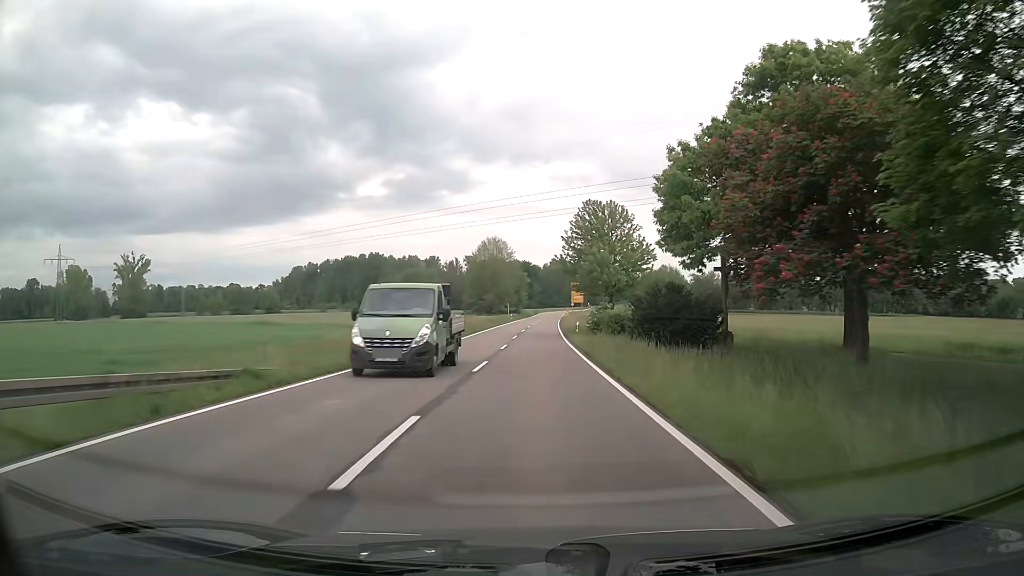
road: secondary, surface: asphalt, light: Day
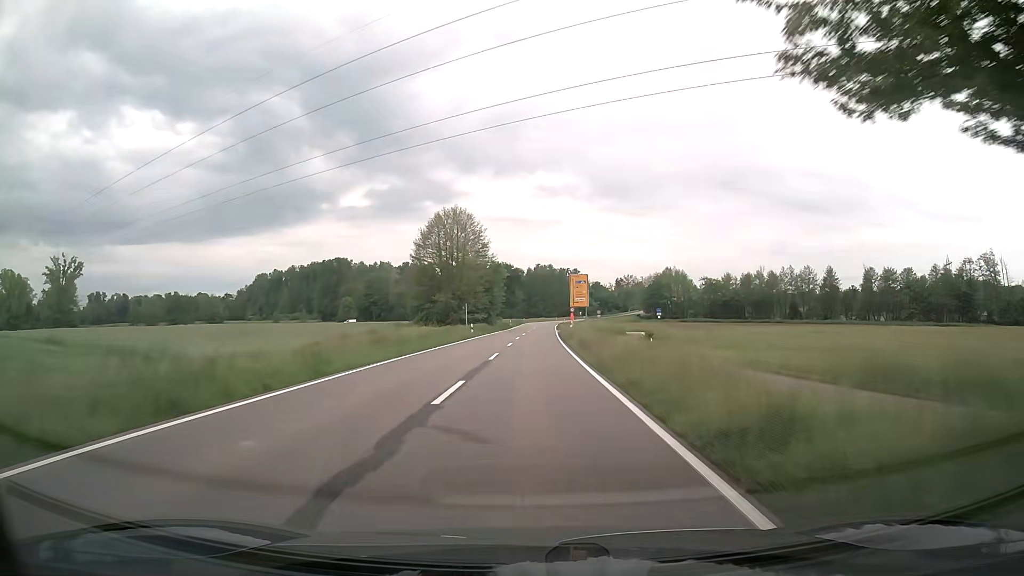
(+0.7, +43.2) m; +2°
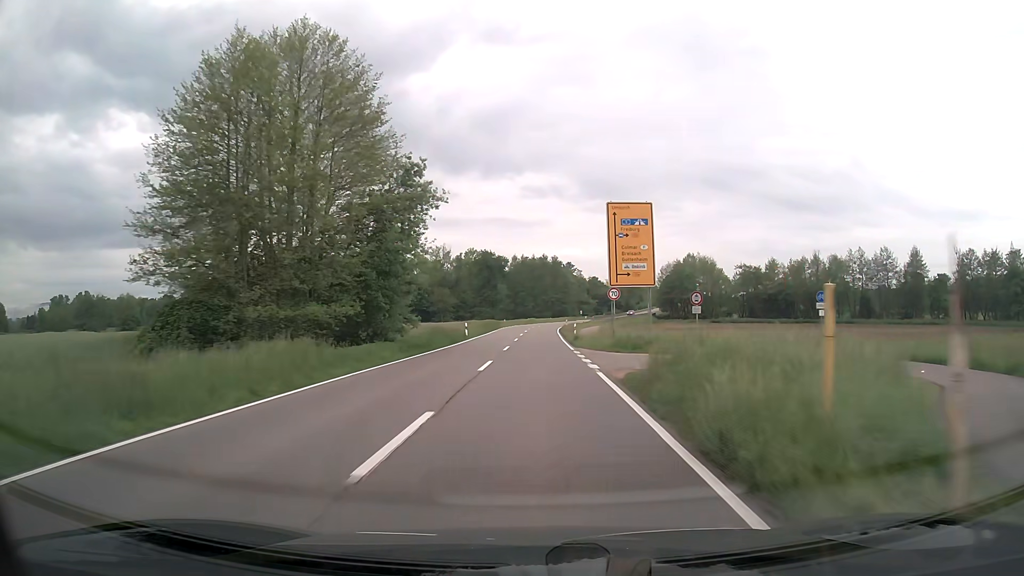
(+0.7, +53.5) m; +1°
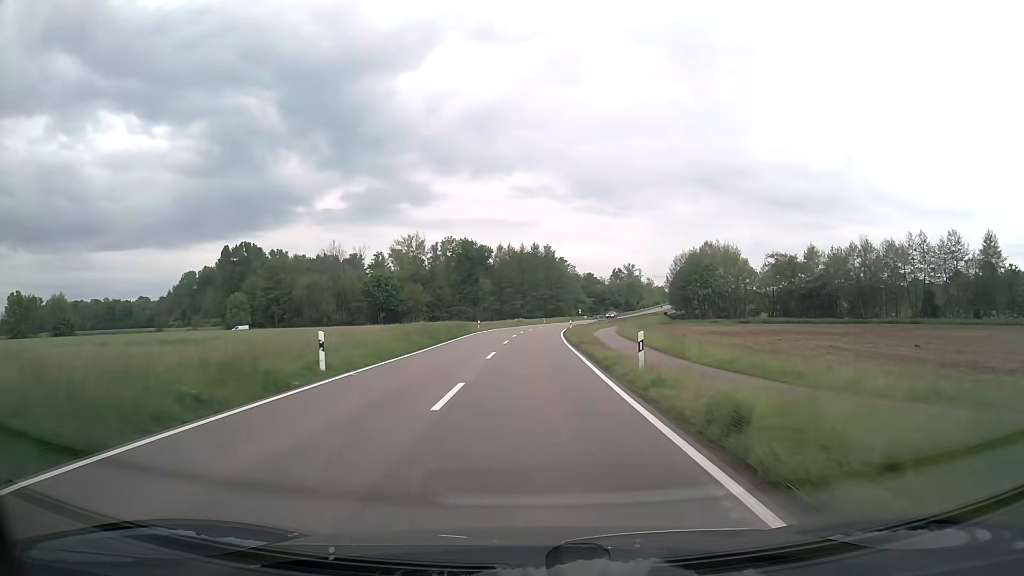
(+0.2, +31.7) m; +1°
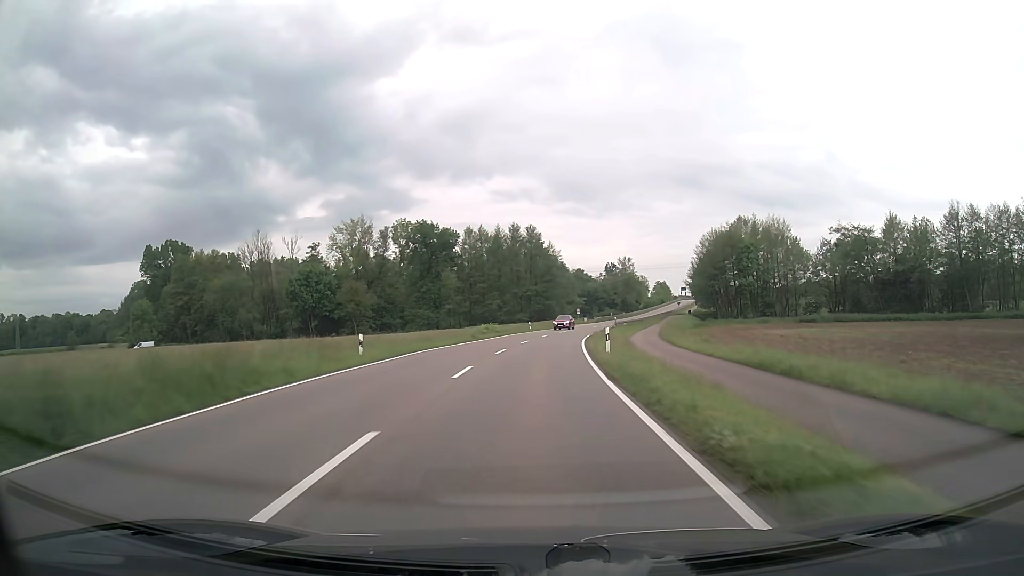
(+0.4, +41.7) m; +1°
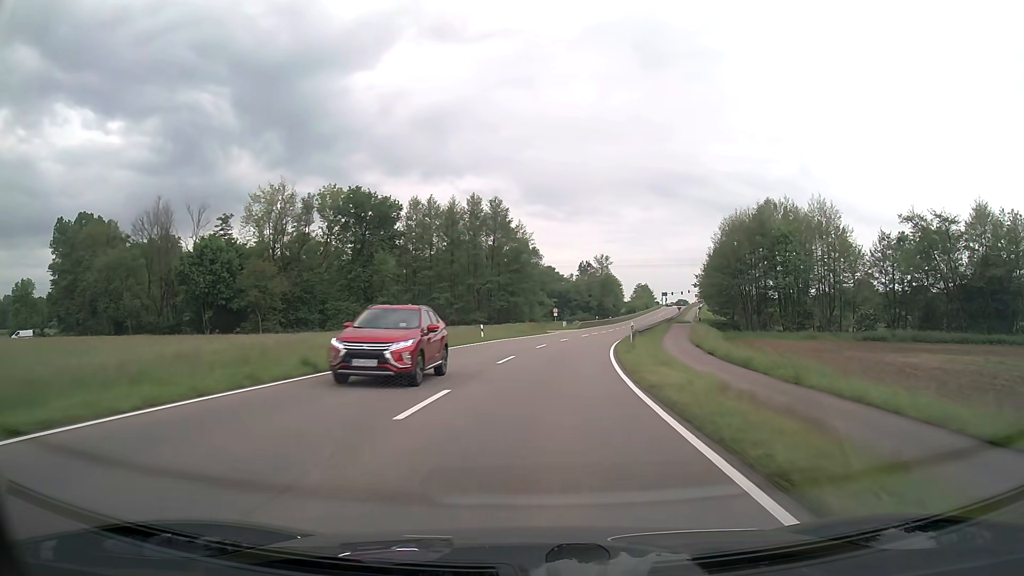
(+0.6, +31.2) m; +3°
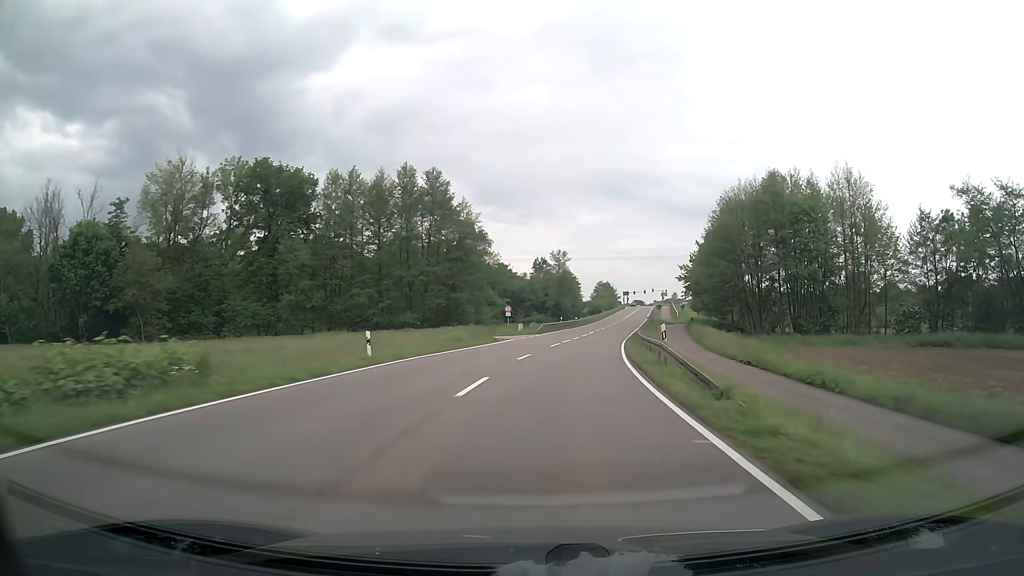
(+0.7, +20.8) m; +4°
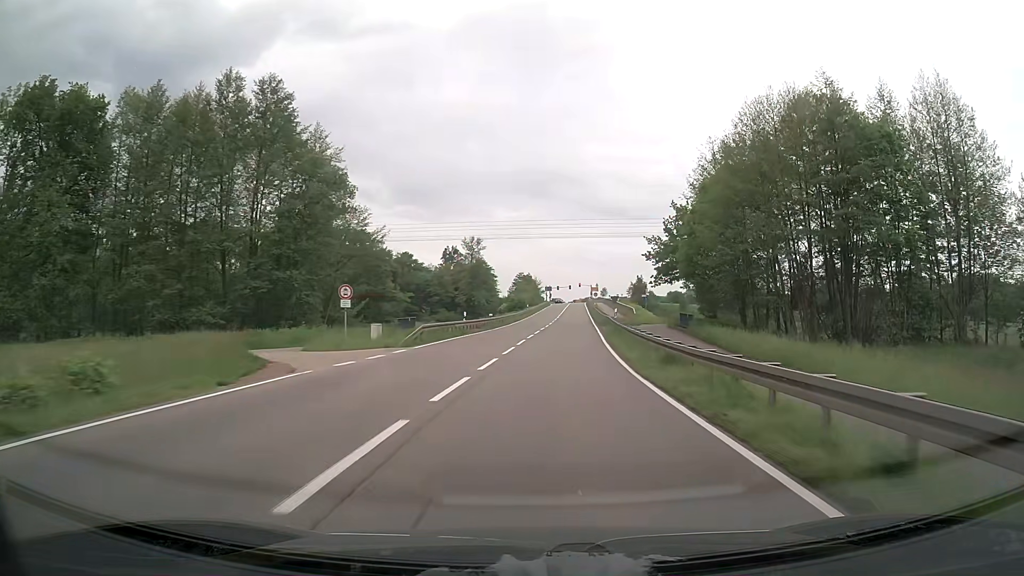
(+2.0, +31.3) m; +7°
